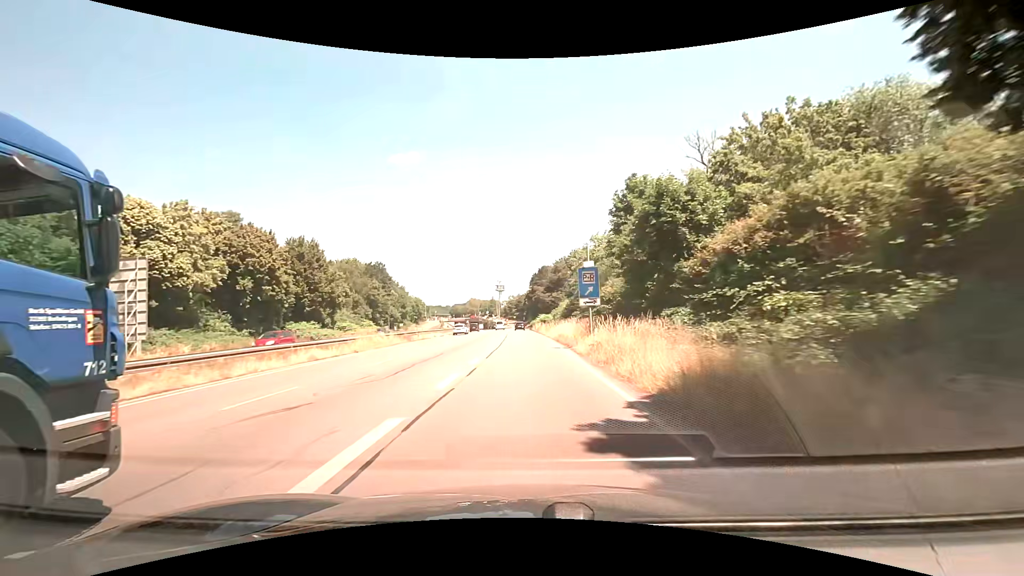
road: trunk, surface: asphalt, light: Day
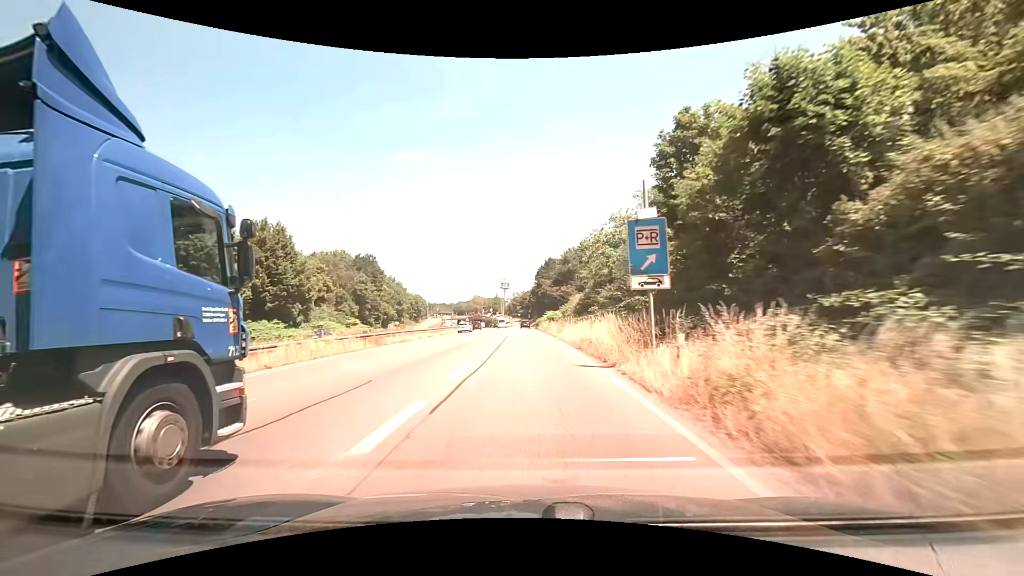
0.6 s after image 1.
(-0.1, +11.2) m; -1°
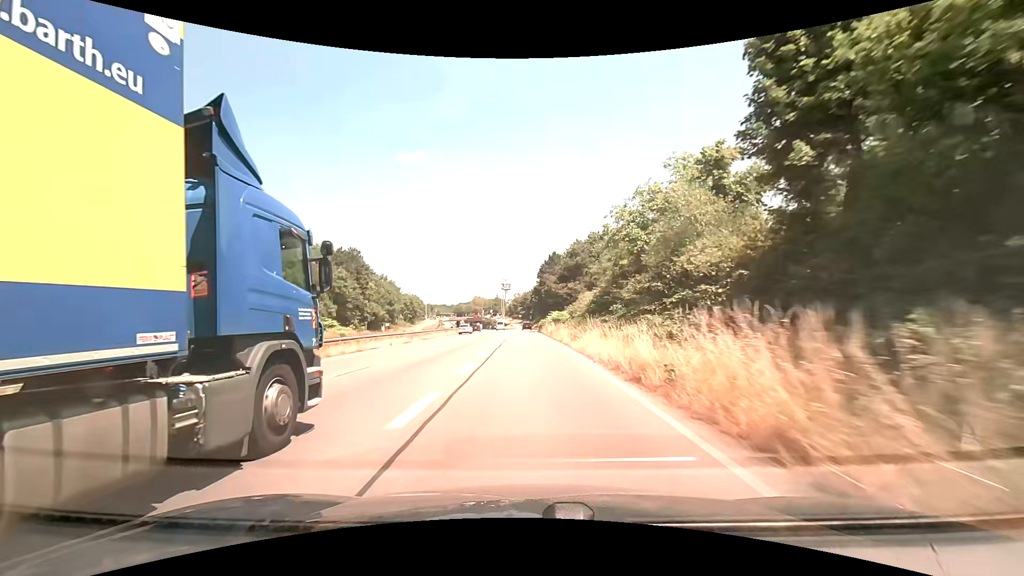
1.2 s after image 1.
(0.0, +11.0) m; 0°
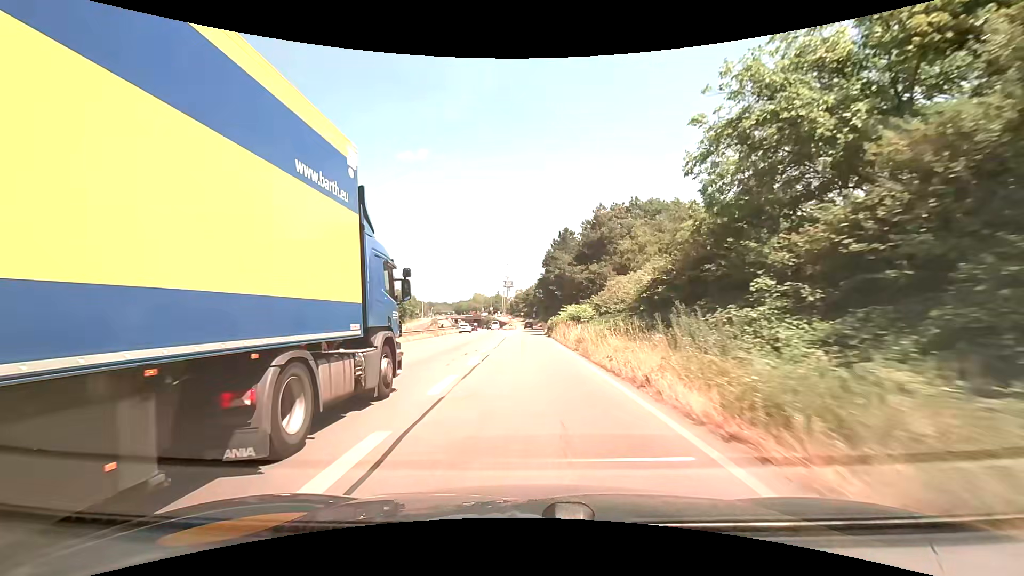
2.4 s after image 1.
(-0.1, +21.6) m; 0°
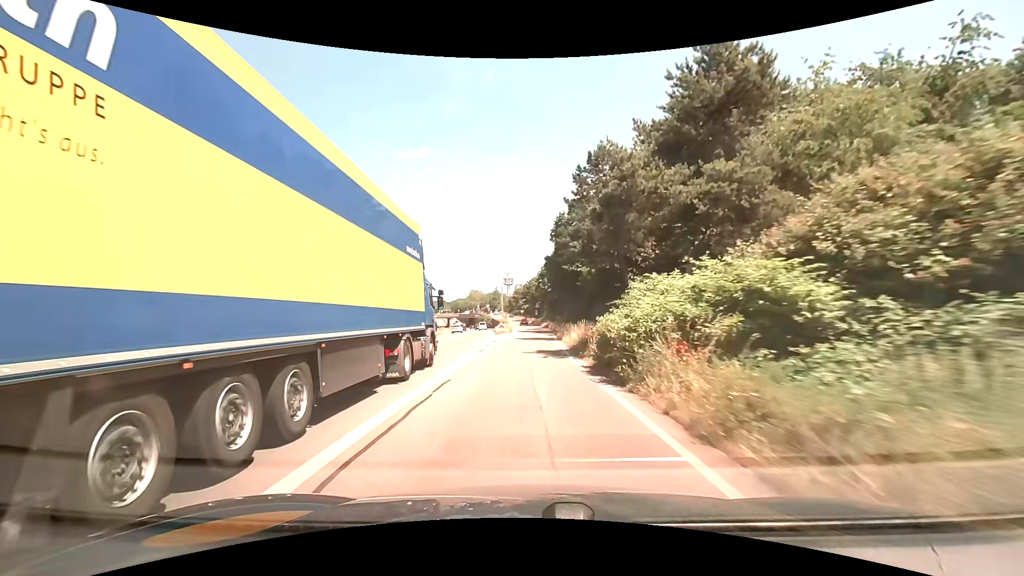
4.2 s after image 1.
(-0.2, +31.3) m; 0°
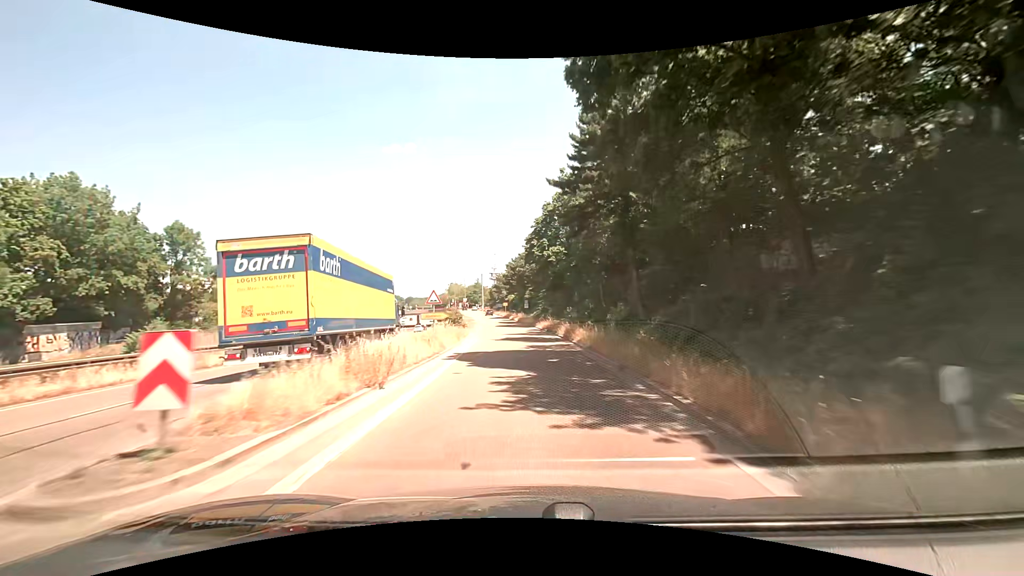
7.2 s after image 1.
(+0.5, +49.7) m; +2°
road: trunk_link
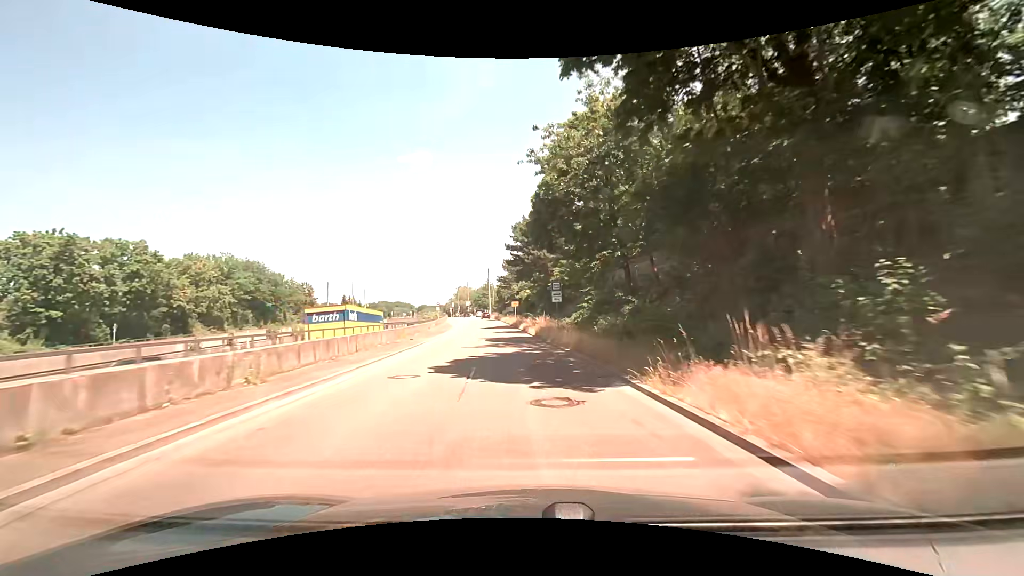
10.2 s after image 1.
(-1.0, +46.6) m; -2°
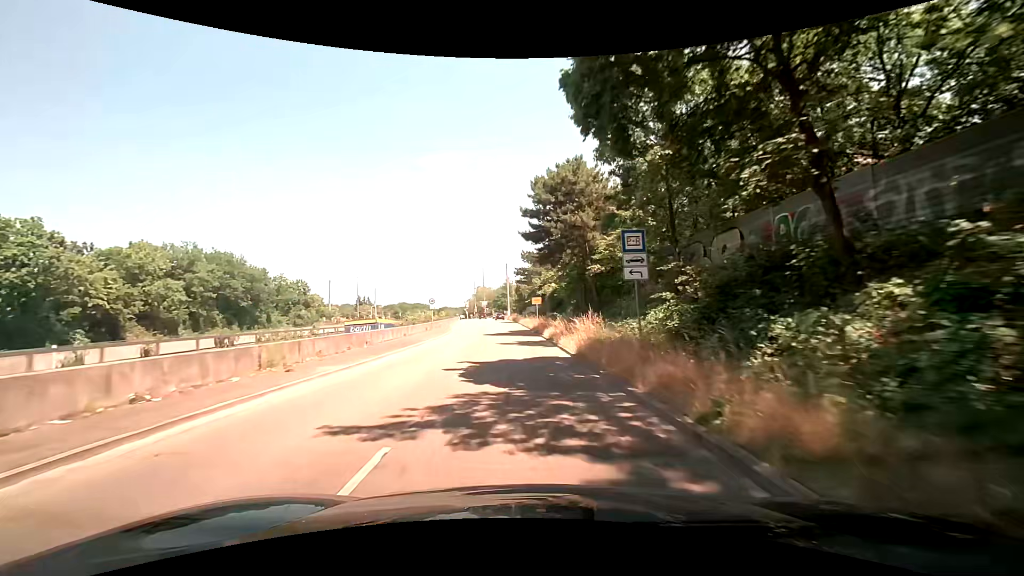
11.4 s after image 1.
(-0.3, +17.5) m; -3°
